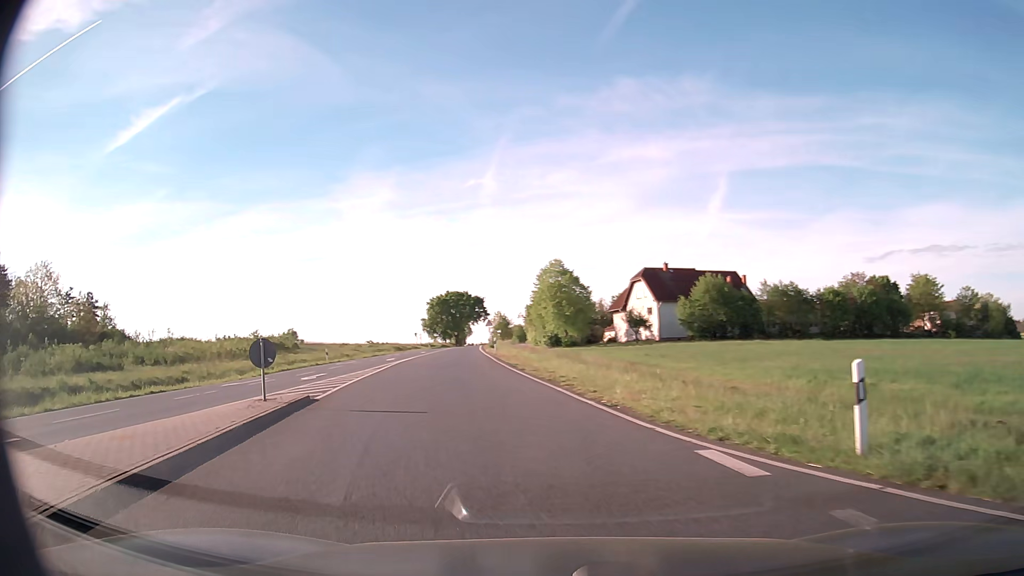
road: secondary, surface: asphalt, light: Day
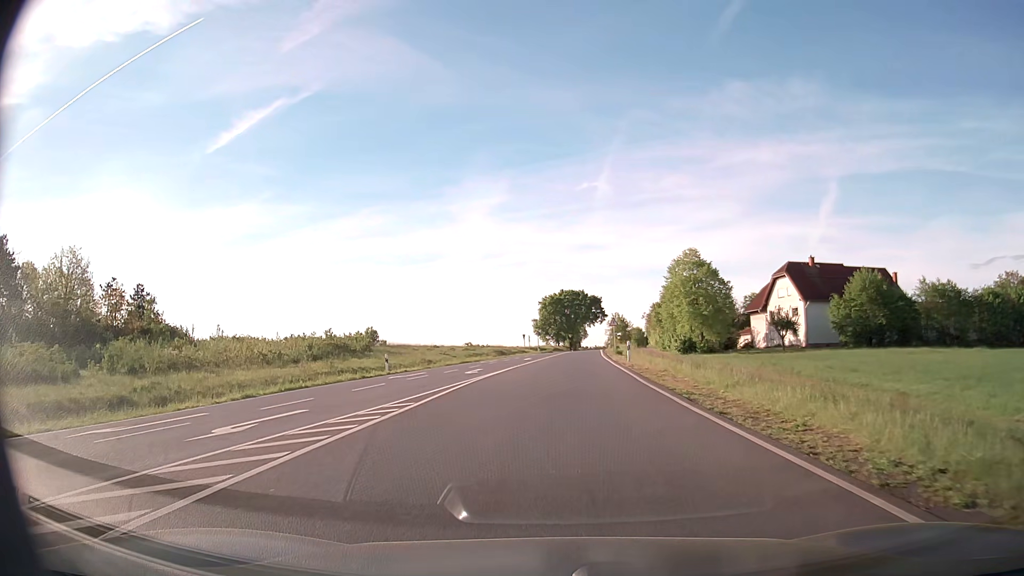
(-2.0, +15.7) m; -9°
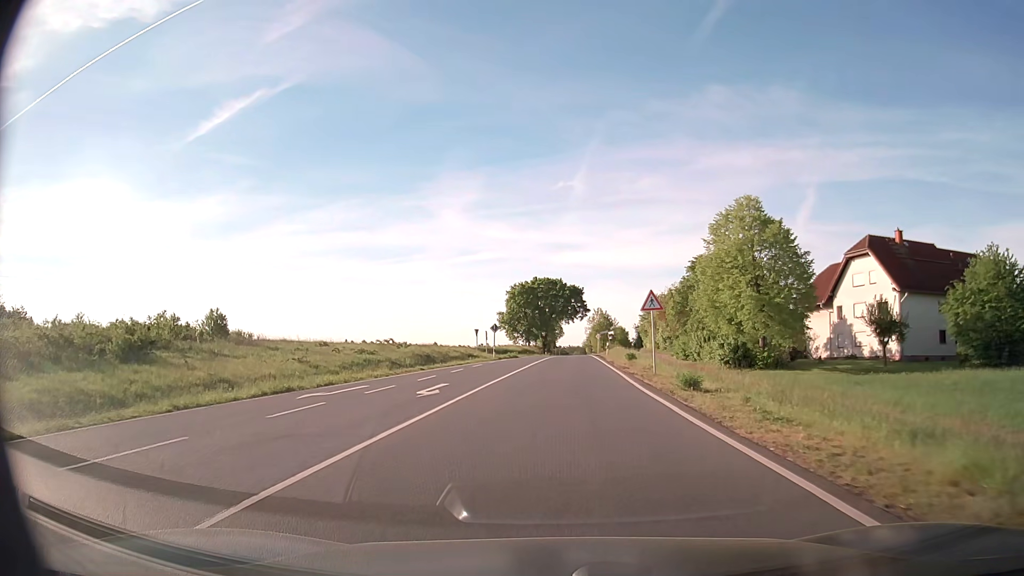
(+0.5, +32.9) m; +2°
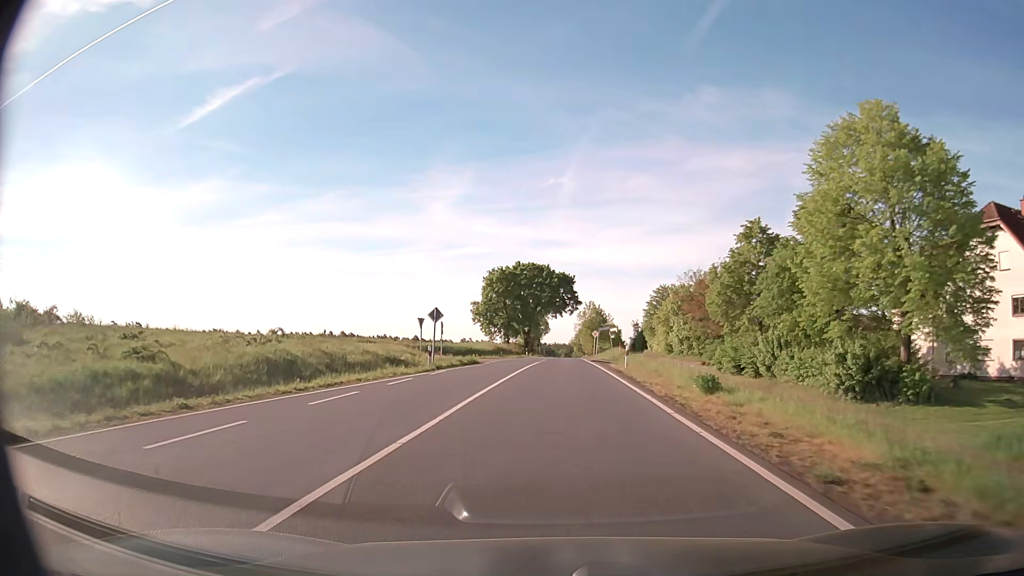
(+0.2, +23.1) m; +1°
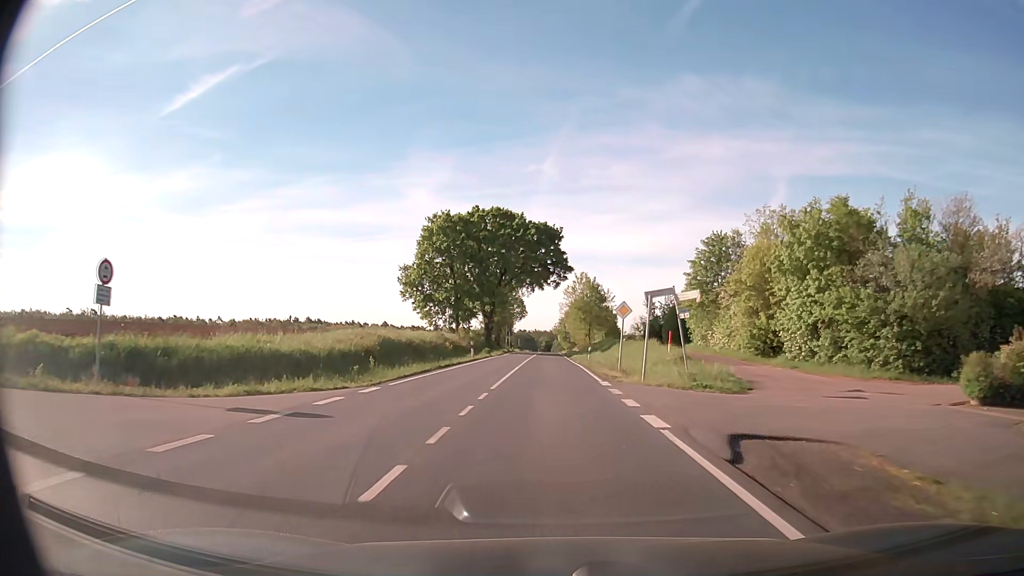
(+0.6, +43.5) m; +2°
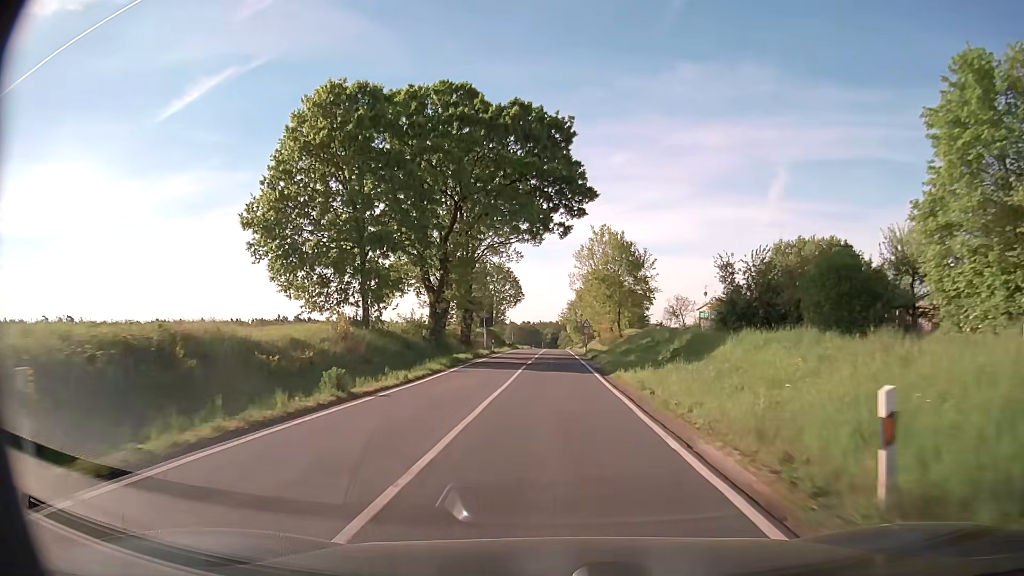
(-0.1, +39.5) m; 0°
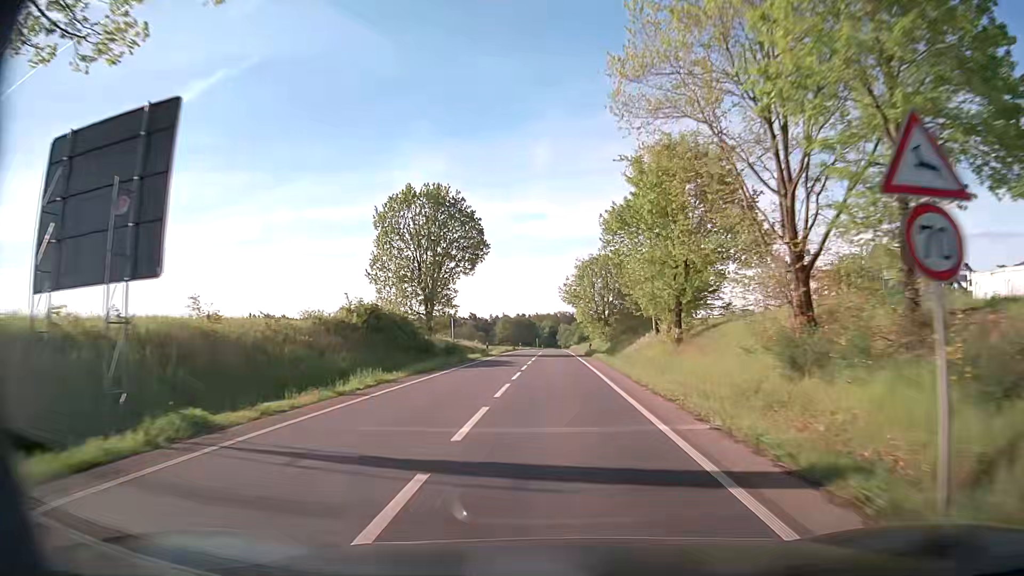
(-0.1, +54.5) m; 0°
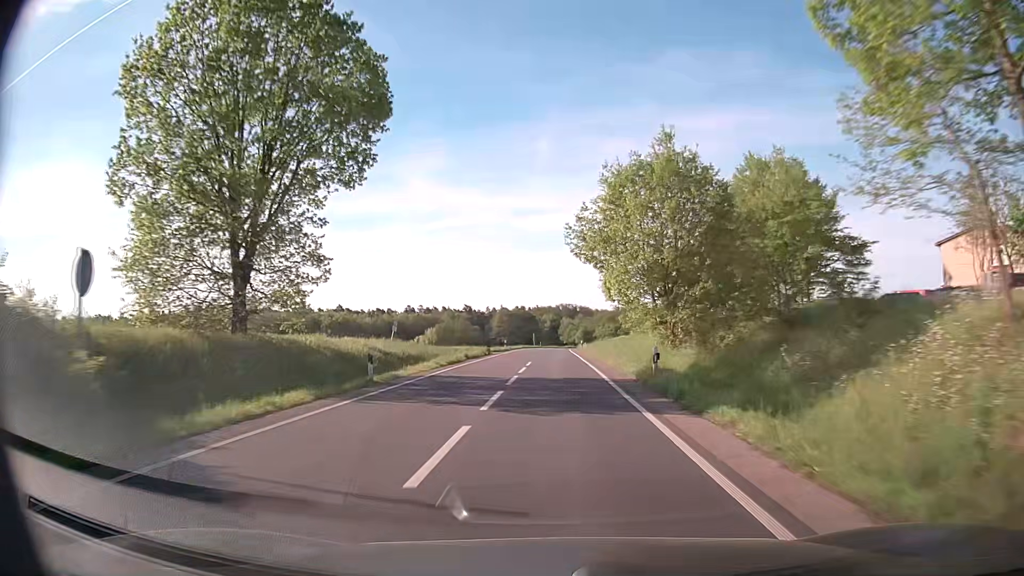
(0.0, +32.8) m; 0°
(0, +10) (0, +20) (0, +30) (0, +40) (0, +50) (0, +60) (0, +70) (0, +80) (+1, +90) (+1, +100) m
